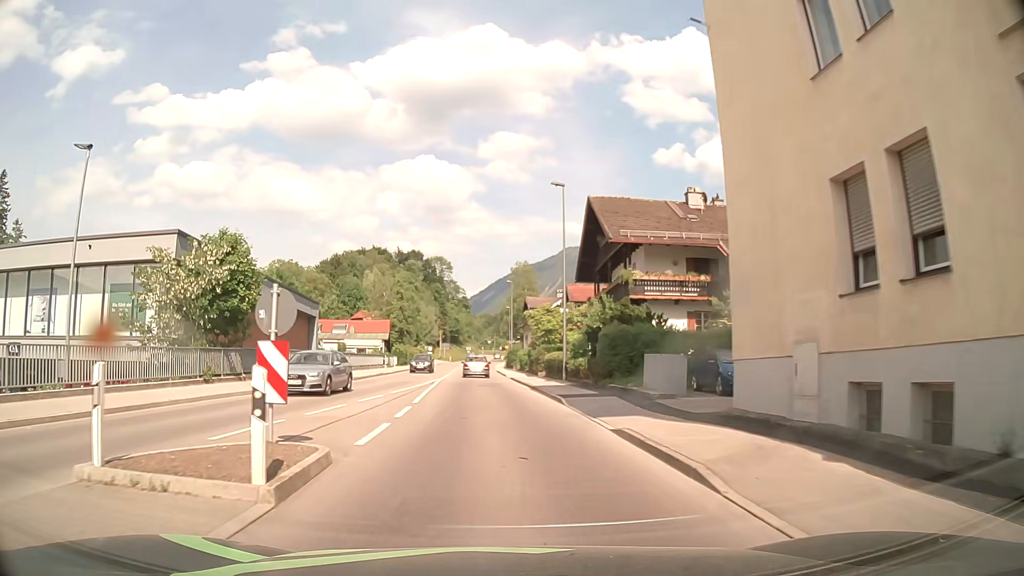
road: primary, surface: asphalt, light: Day
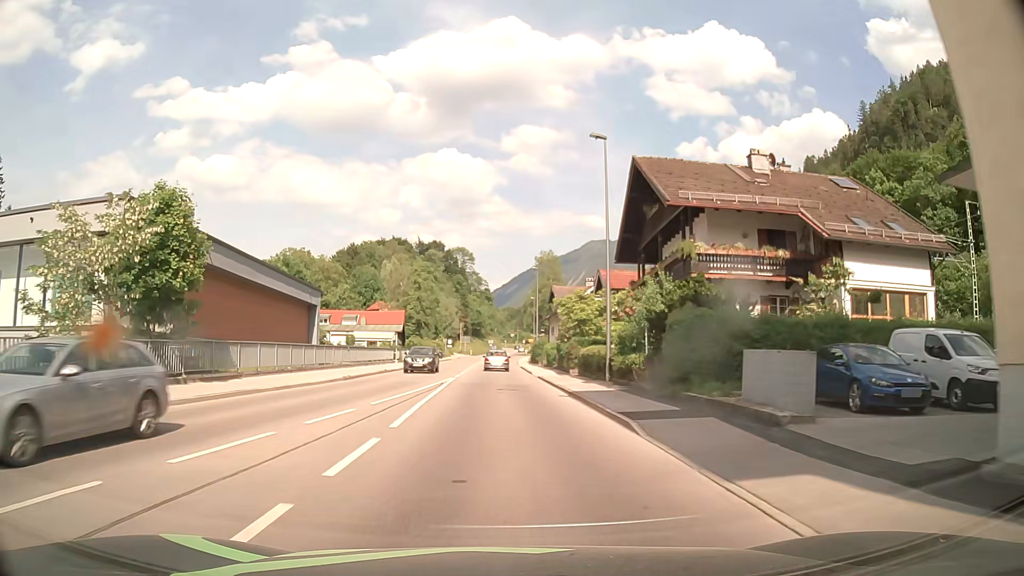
(-0.1, +7.2) m; -2°
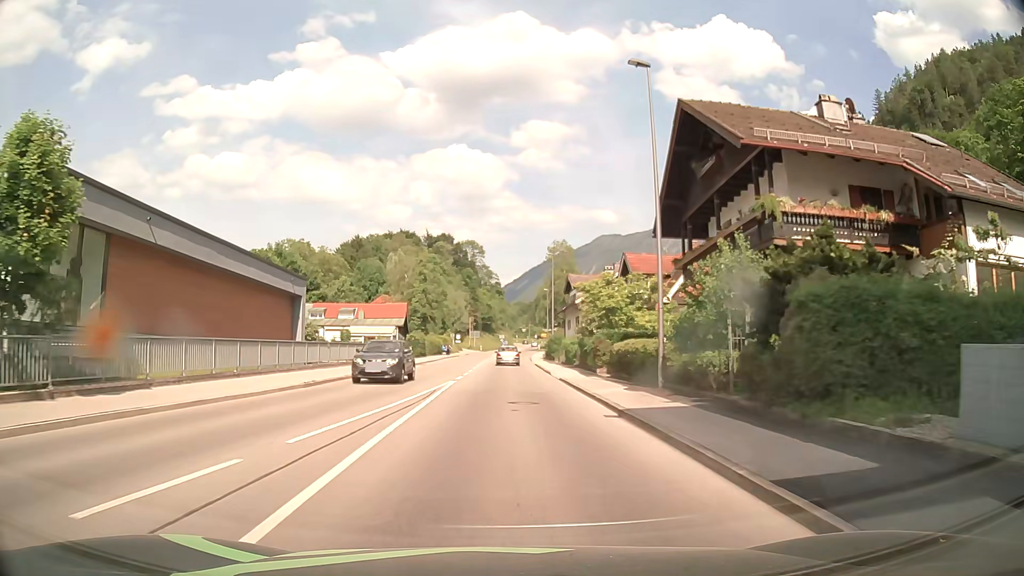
(-0.1, +7.3) m; -2°
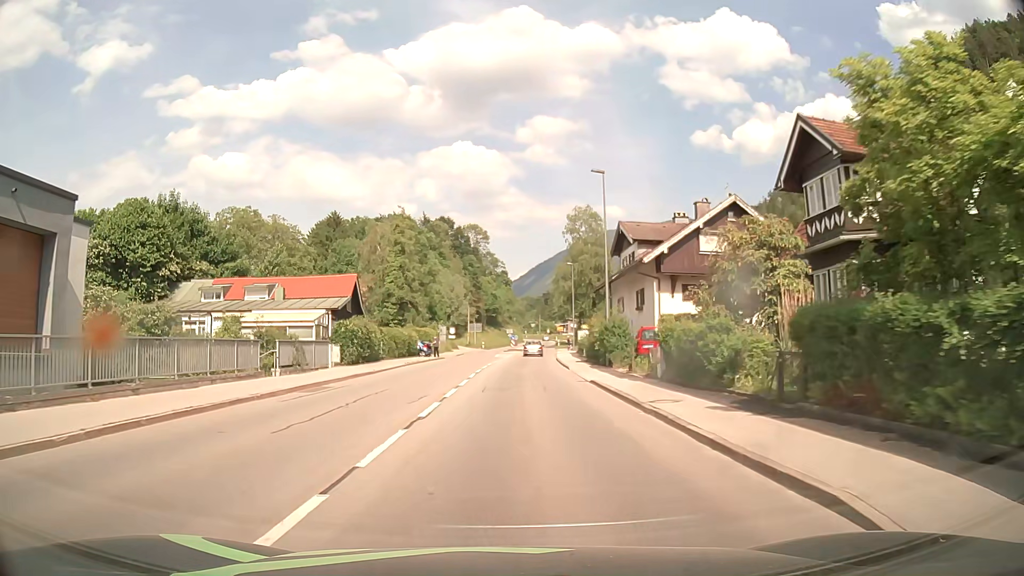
(+0.2, +29.9) m; +1°
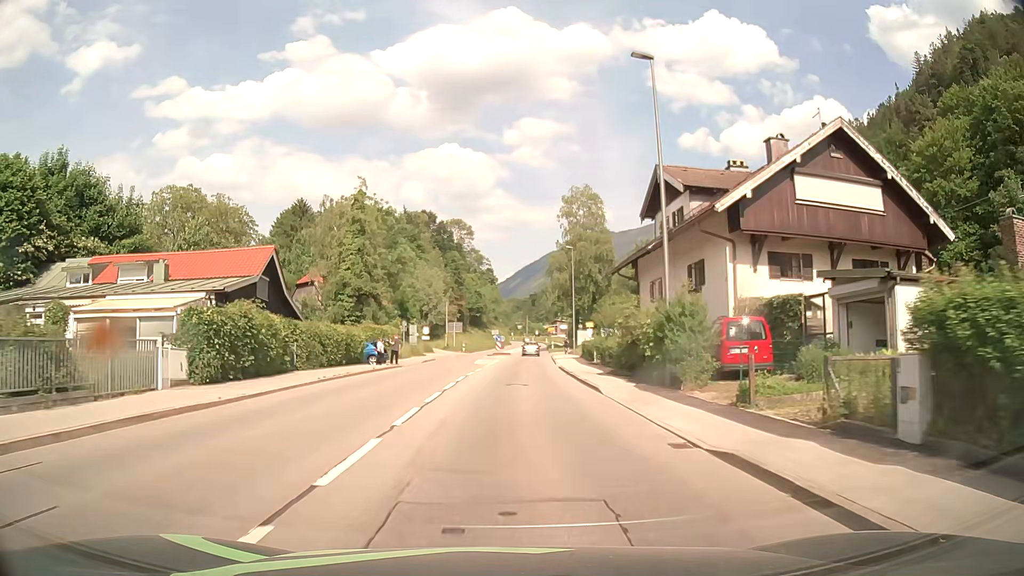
(0.0, +15.2) m; +1°
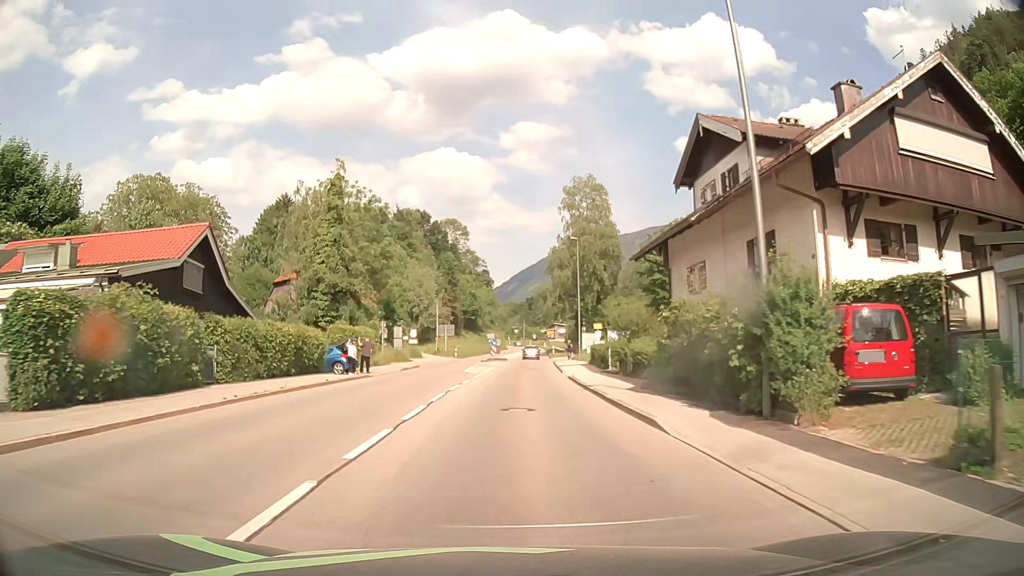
(0.0, +7.6) m; +1°
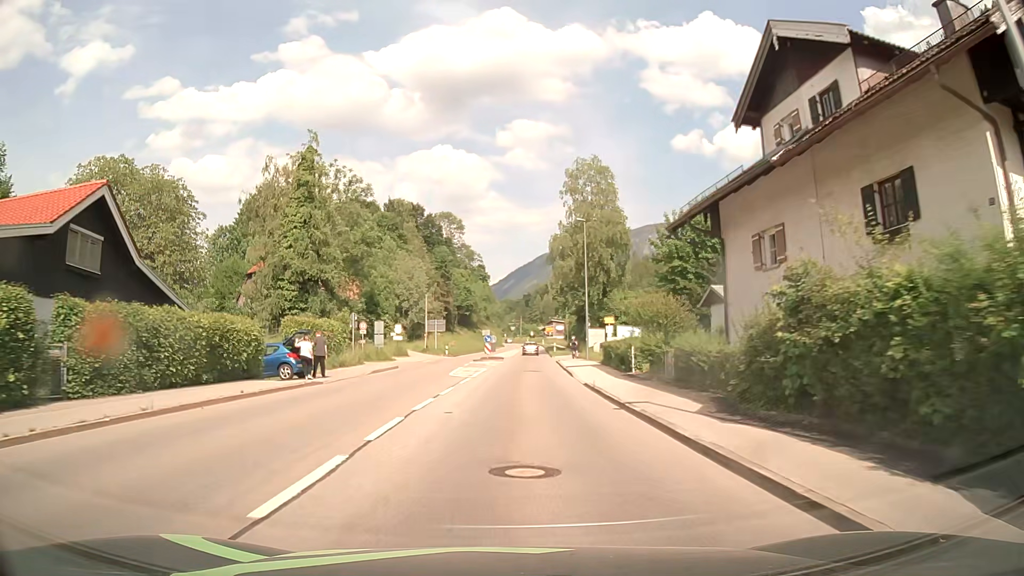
(0.0, +7.5) m; 0°
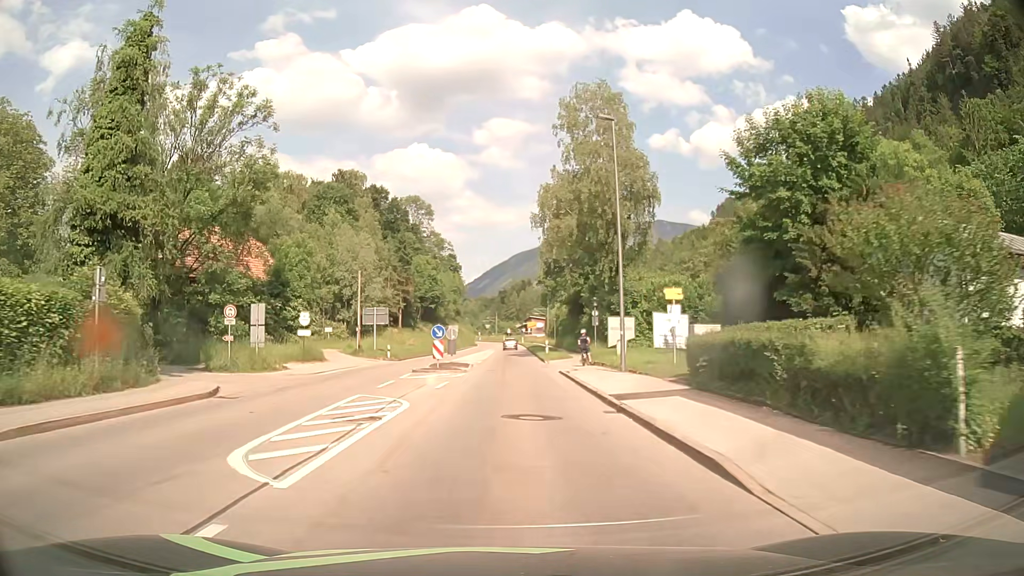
(+0.4, +22.5) m; +2°
(0, +10) (0, +20) (0, +30) (0, +40) (0, +50) (0, +60) (0, +70) (0, +80) (0, +90) (0, +100) m
